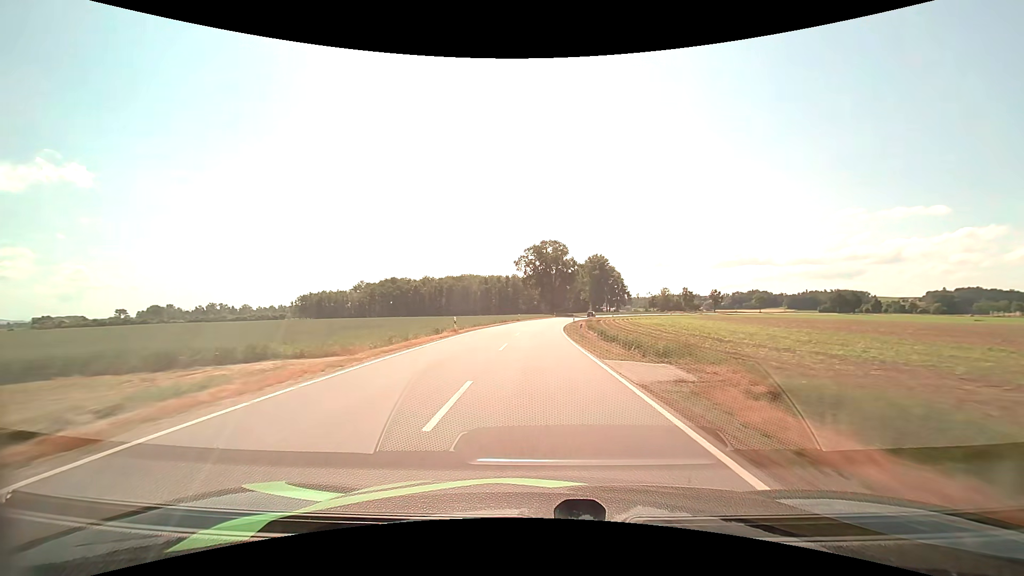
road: tertiary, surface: asphalt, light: Day
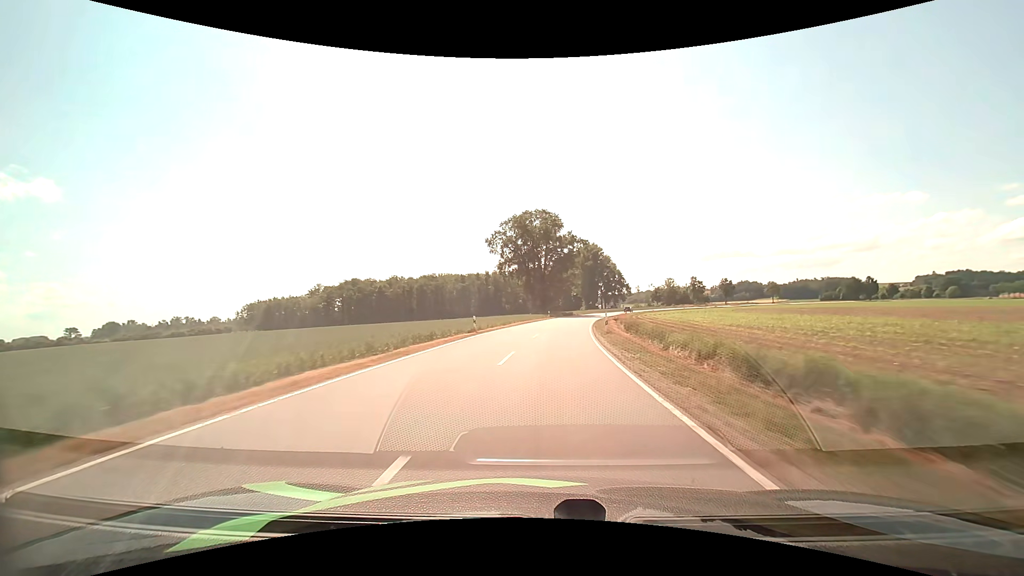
(0.0, +41.5) m; +1°
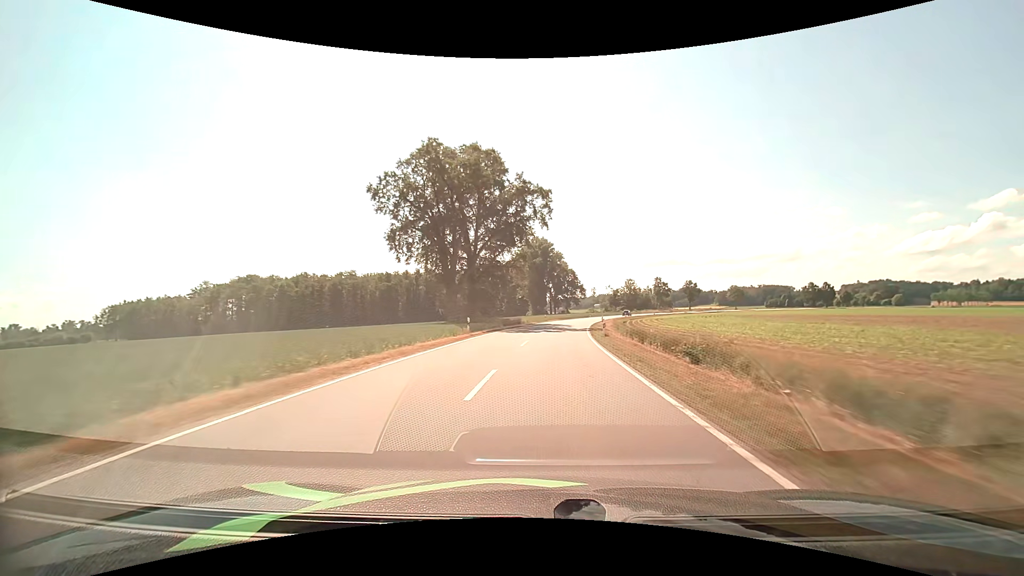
(+2.2, +41.3) m; +6°
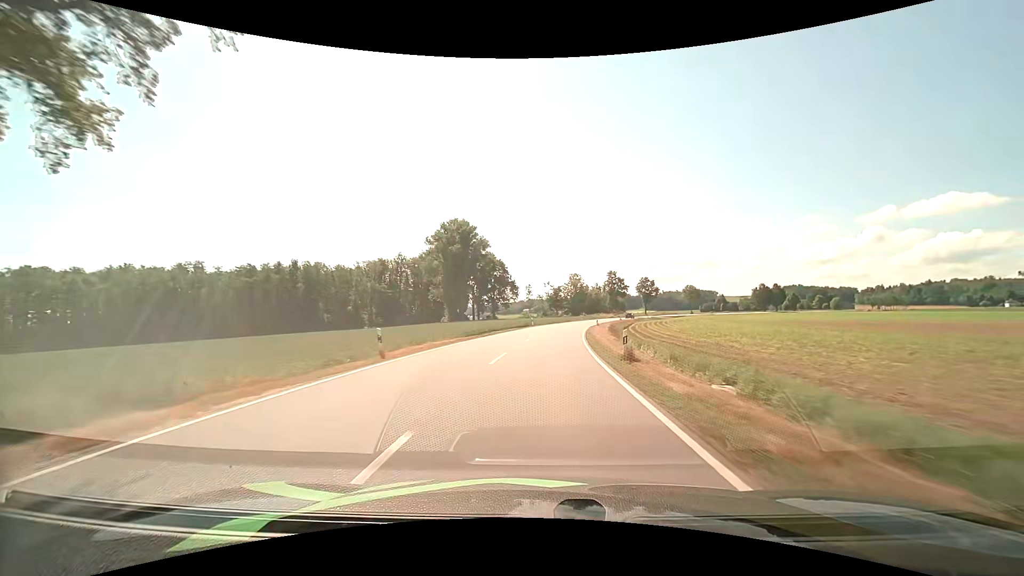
(+3.9, +54.0) m; +8°
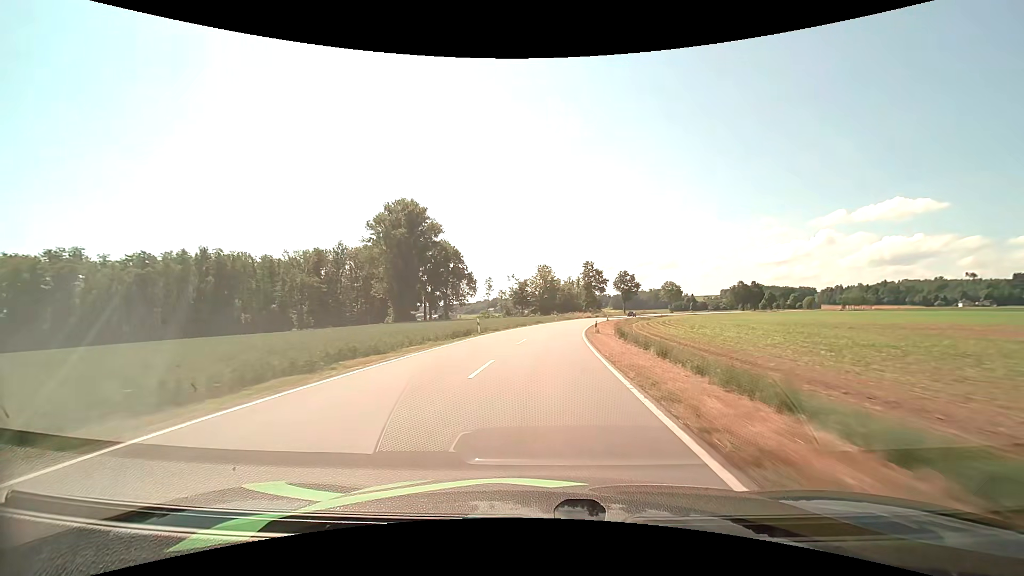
(+1.0, +27.5) m; +4°
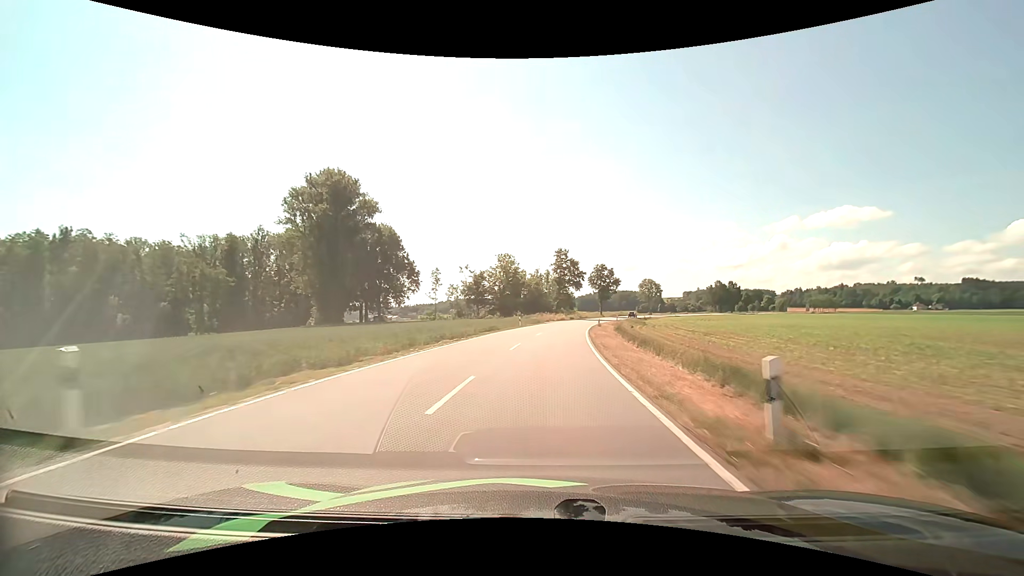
(+0.9, +27.7) m; +4°
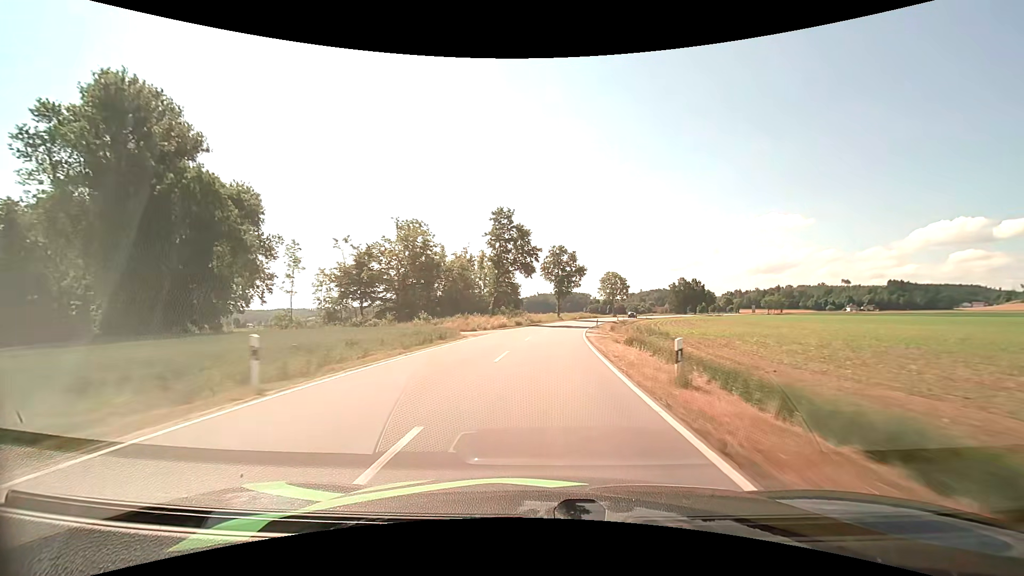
(+2.4, +40.9) m; +6°
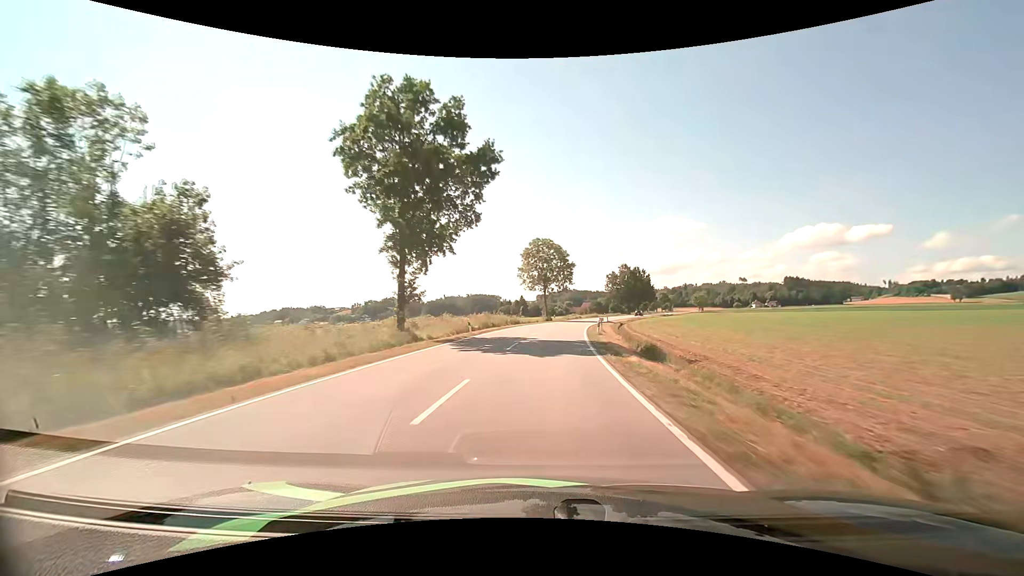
(+6.4, +67.7) m; +10°
(0, +10) (0, +20) (+1, +30) (+2, +40) (+3, +50) (+5, +60) (+7, +70) (+9, +79) (+11, +89) (+14, +99) m
